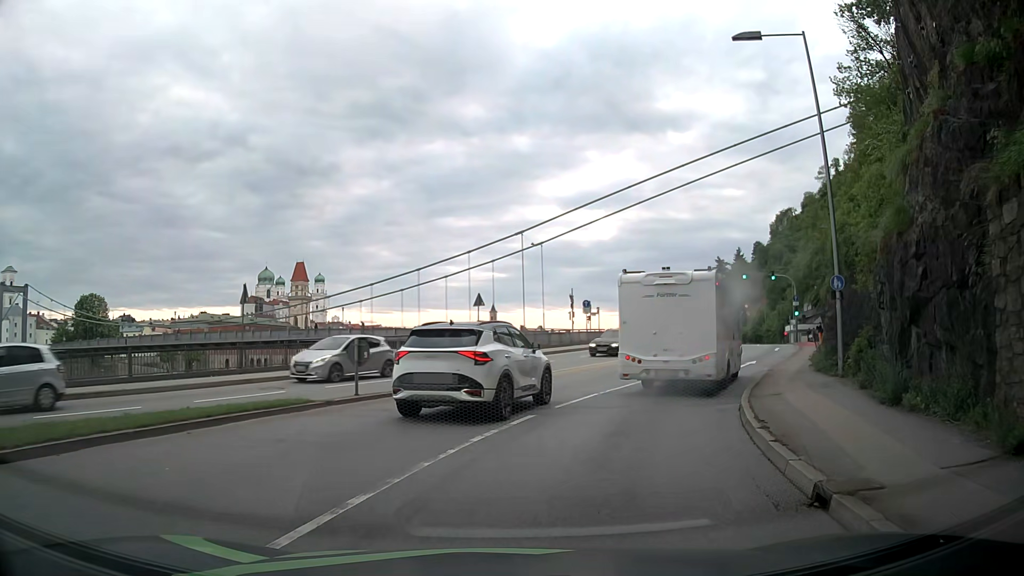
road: primary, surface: asphalt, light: Day
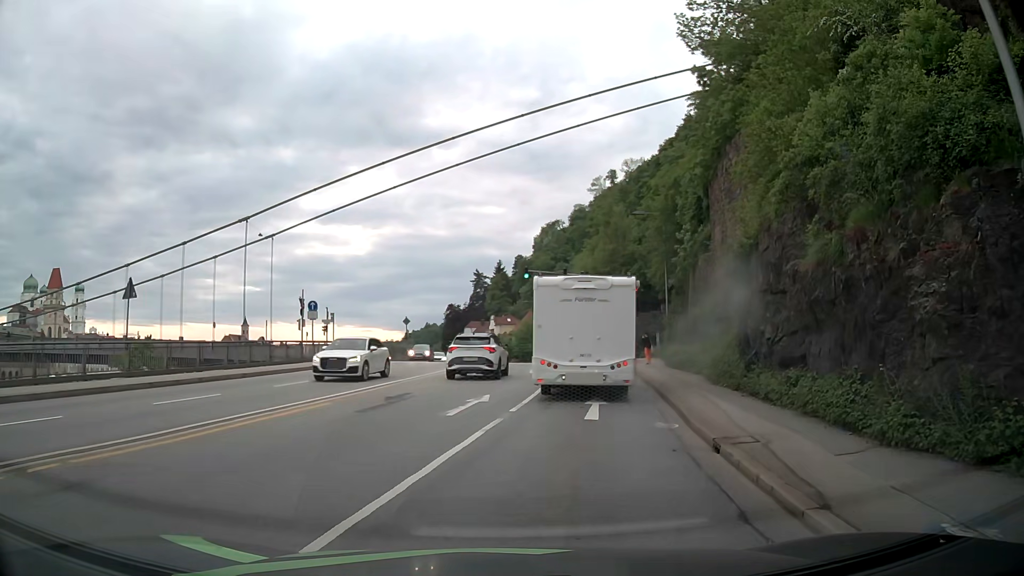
(+2.9, +14.4) m; +21°
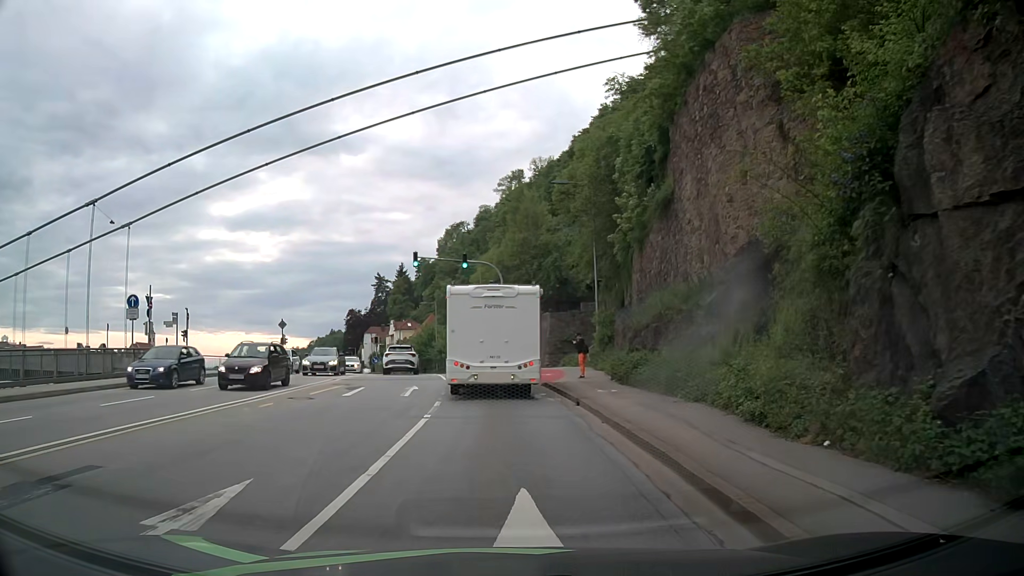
(+1.2, +10.5) m; +8°
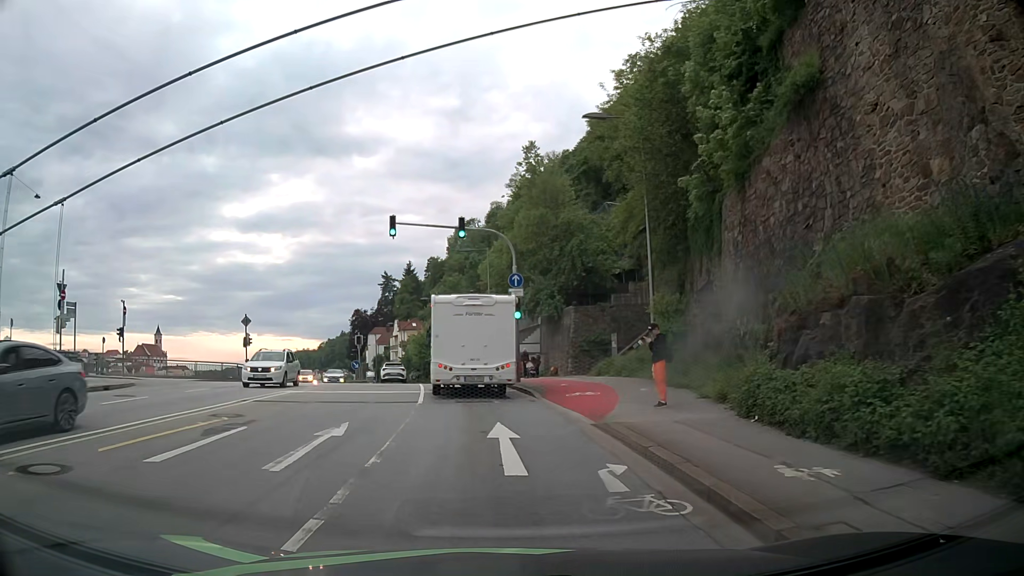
(+0.2, +11.4) m; 0°
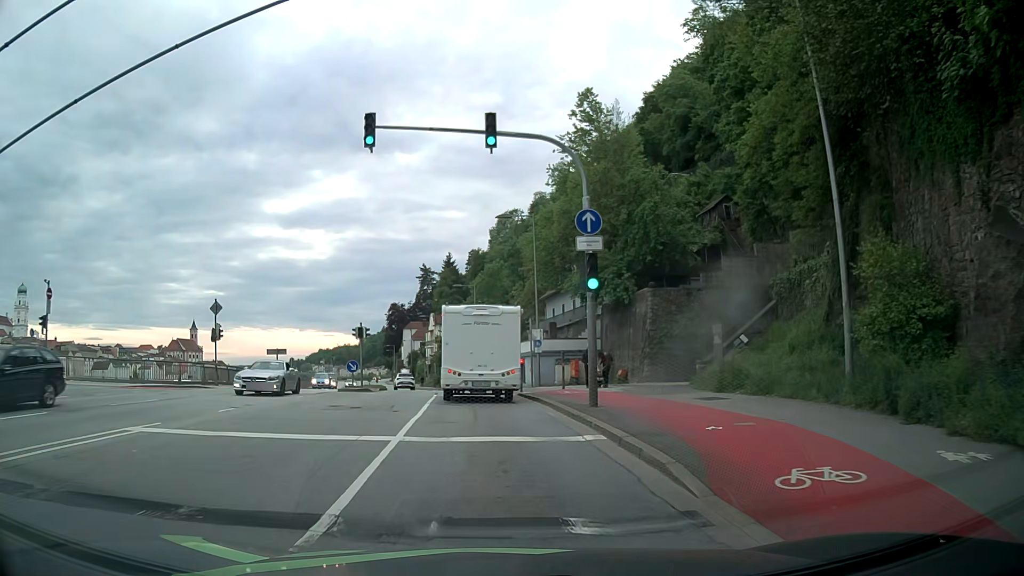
(-0.4, +12.3) m; -5°
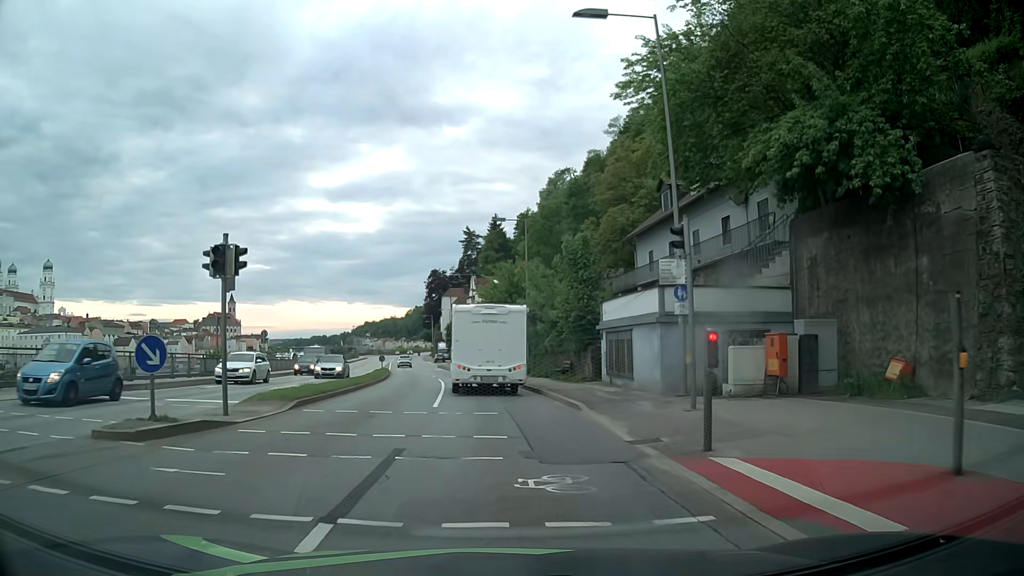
(-0.8, +23.1) m; -3°
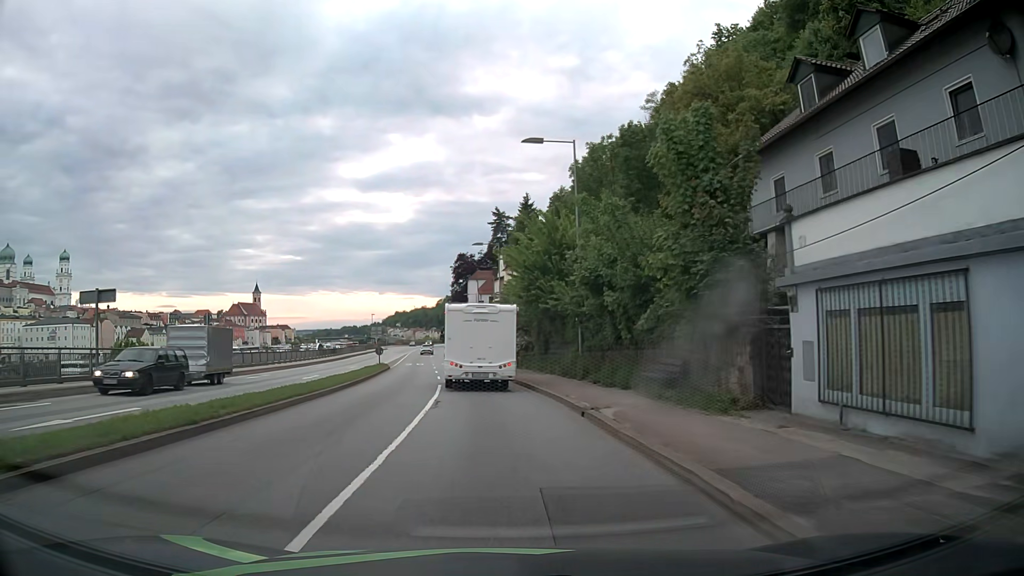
(-0.5, +15.6) m; -3°
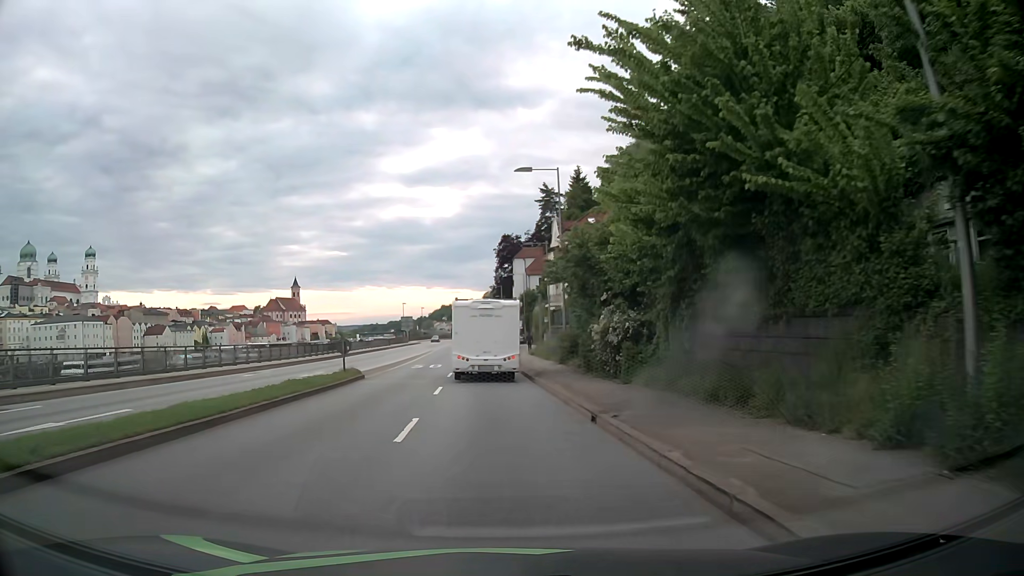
(-0.9, +22.9) m; -4°
(0, +10) (0, +20) (-1, +30) (-1, +40) (-2, +50) (-2, +60) (-3, +70) (-3, +80) (-4, +90) (-4, +100) m
